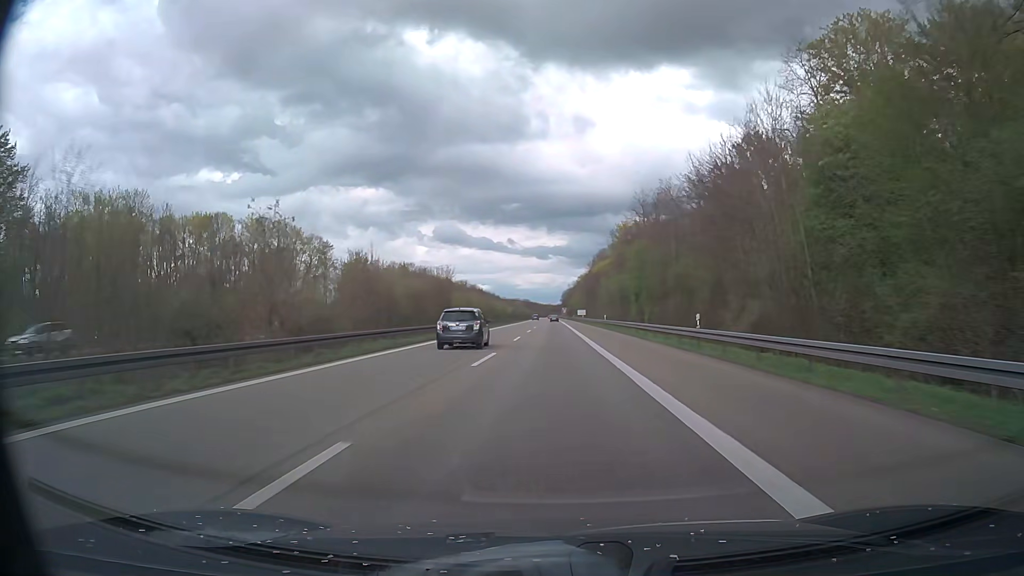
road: motorway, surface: asphalt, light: Day
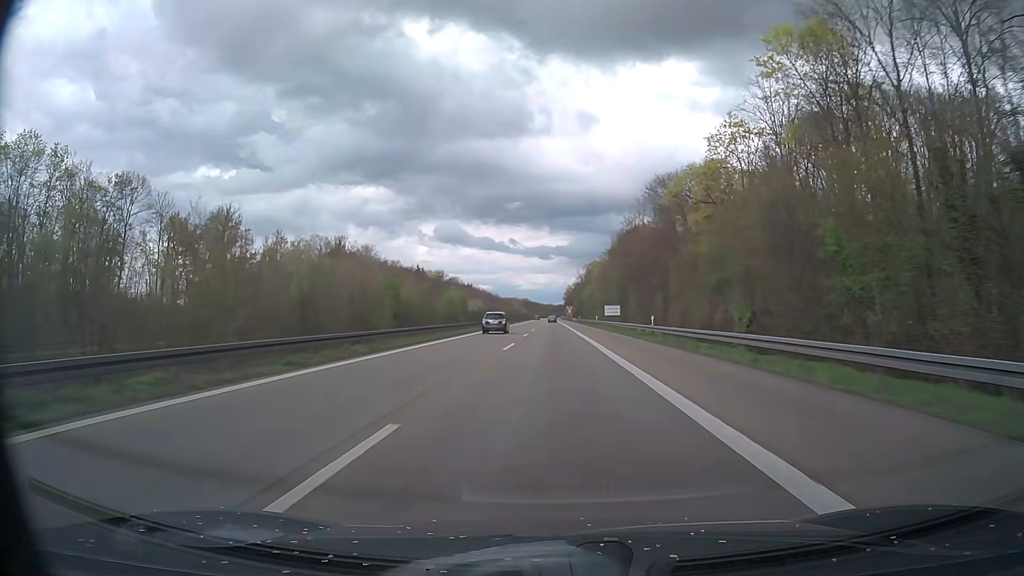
(-0.2, +87.2) m; 0°
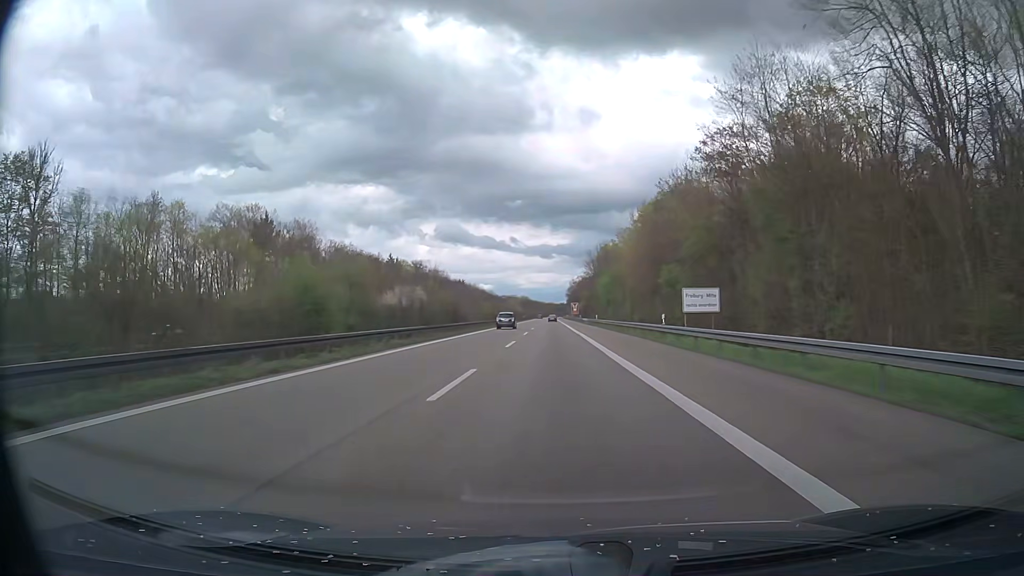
(-0.1, +52.4) m; 0°
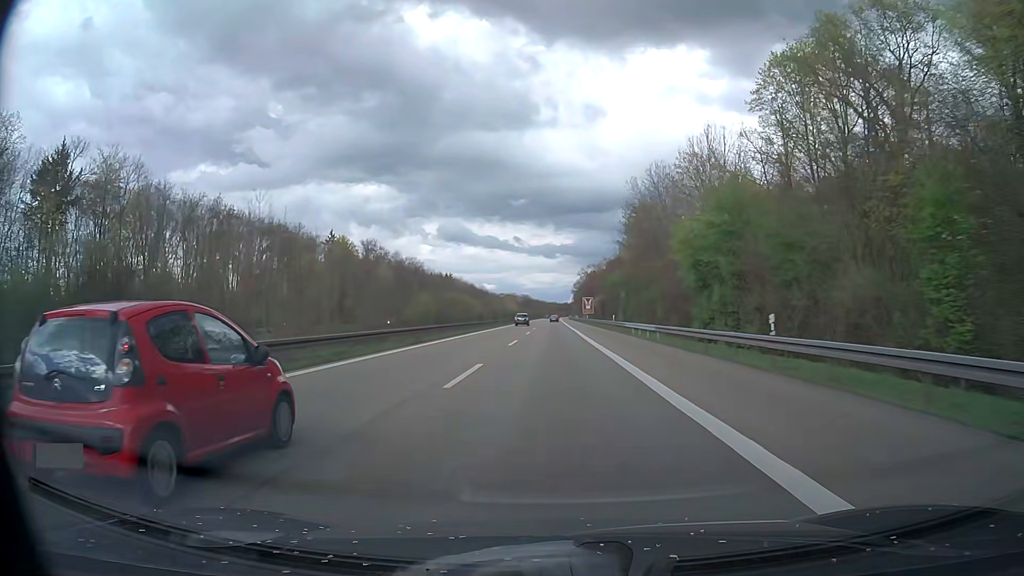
(-0.2, +69.8) m; 0°
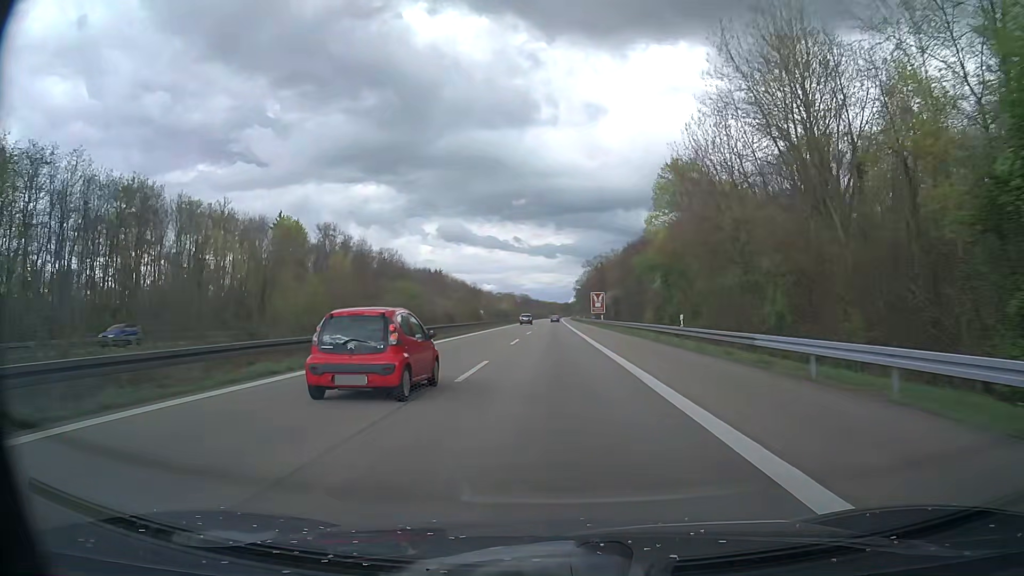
(-0.1, +34.9) m; 0°
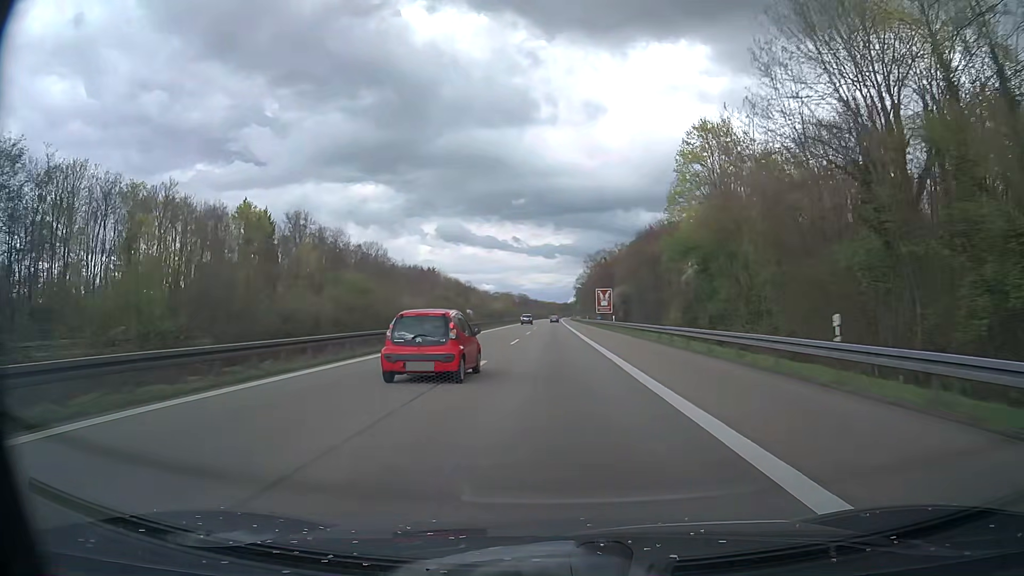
(0.0, +17.5) m; 0°
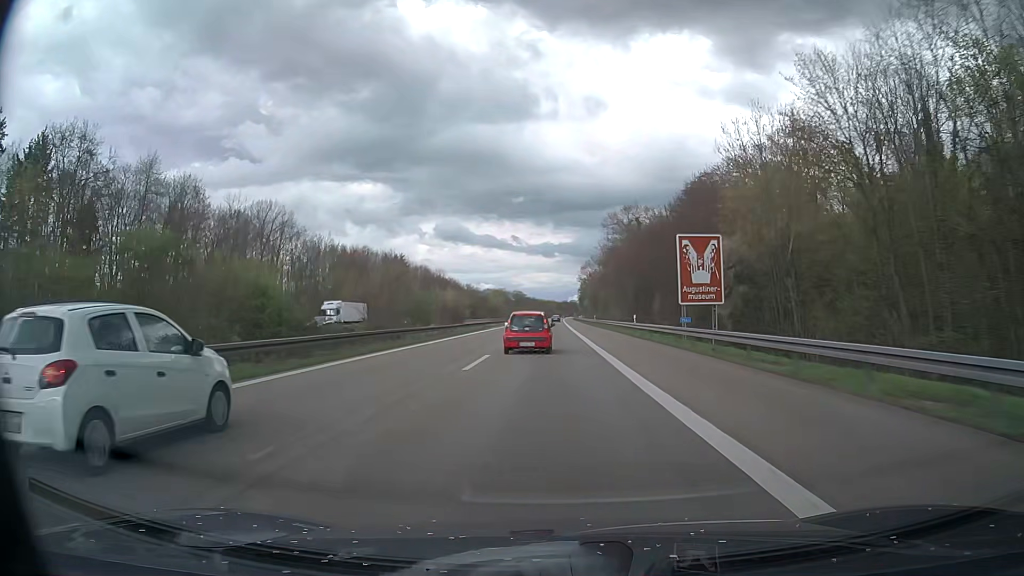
(+0.2, +69.9) m; 0°
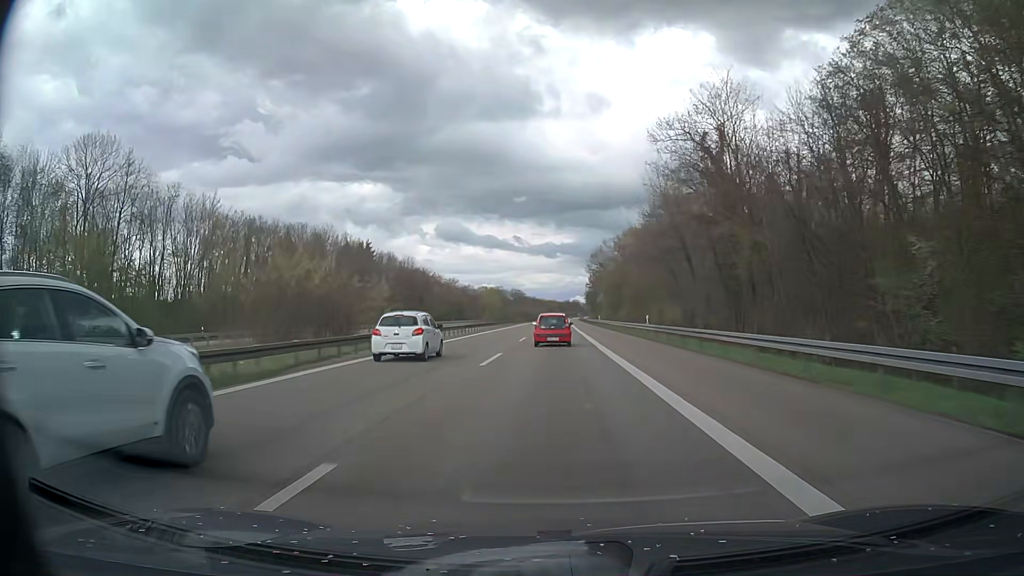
(-0.1, +52.4) m; 0°
(0, +10) (0, +20) (0, +30) (0, +40) (0, +50) (0, +60) (0, +70) (+1, +80) (+1, +90) (+1, +100) m
